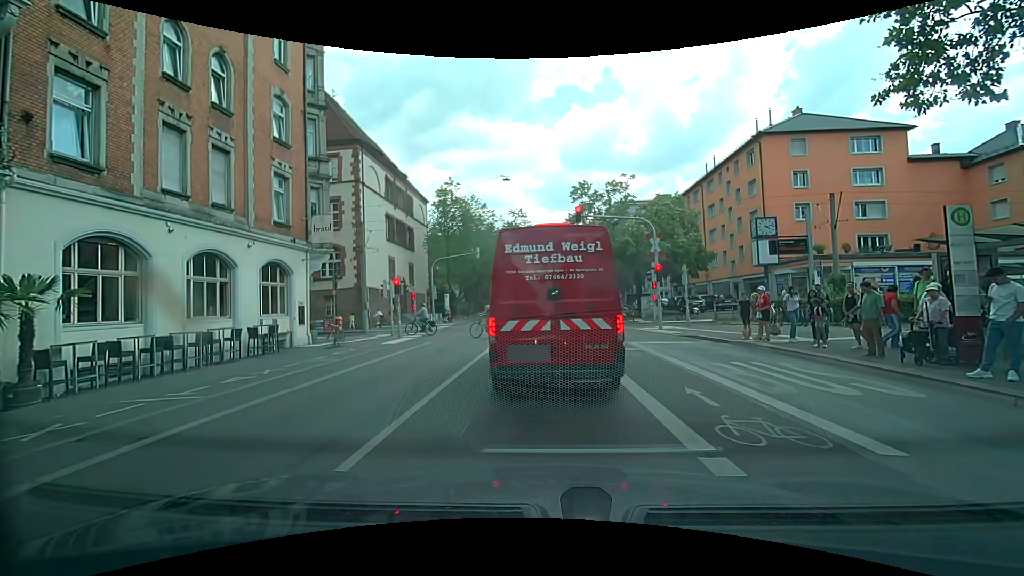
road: secondary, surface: asphalt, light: Day
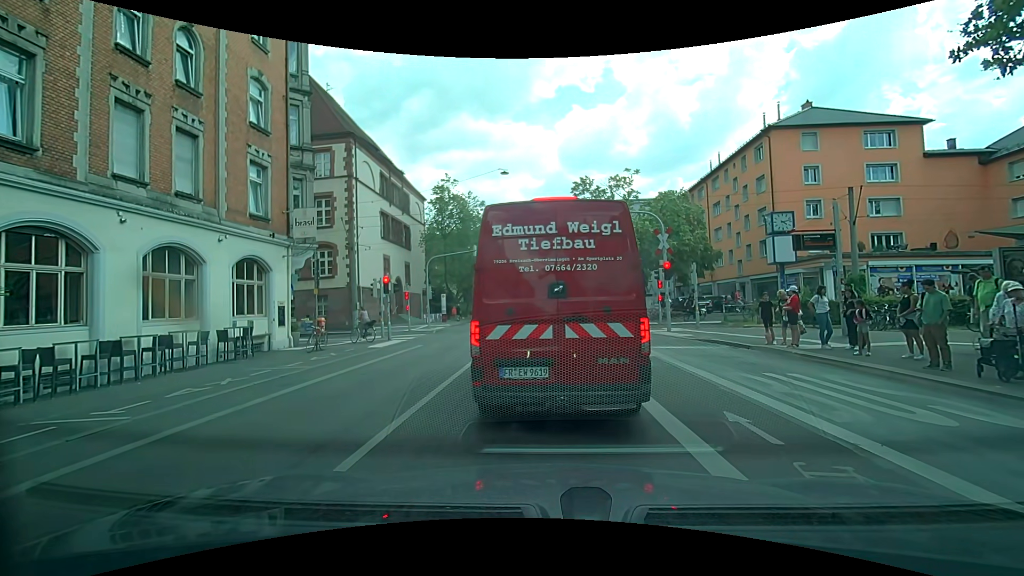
(0.0, +1.7) m; 0°
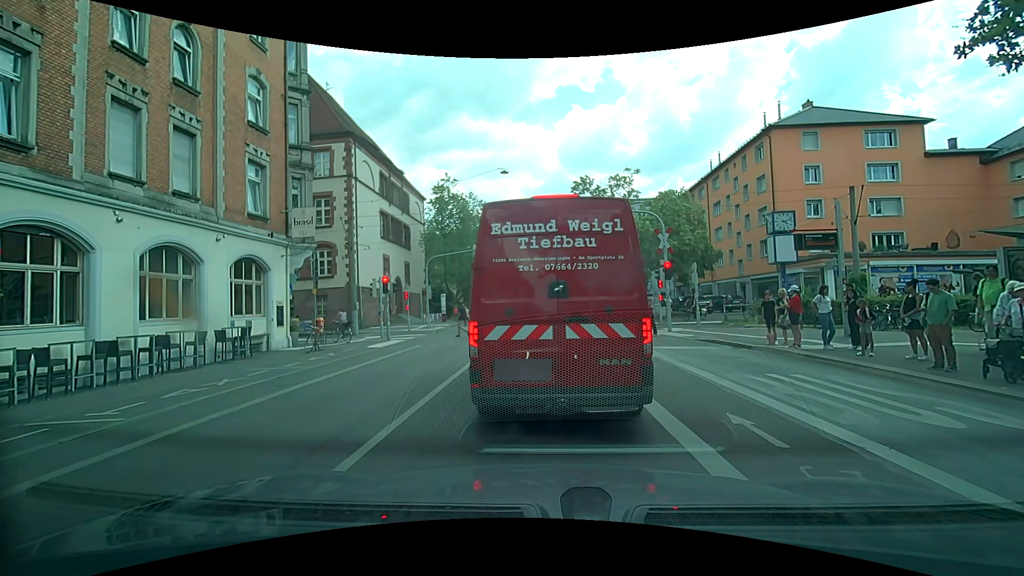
(0.0, +0.1) m; 0°
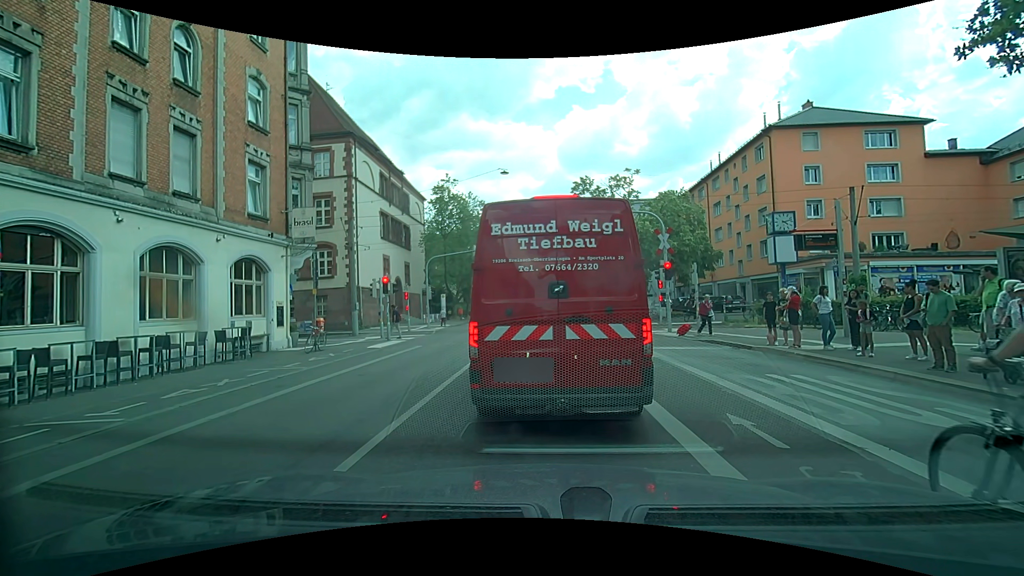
(0.0, +0.1) m; 0°
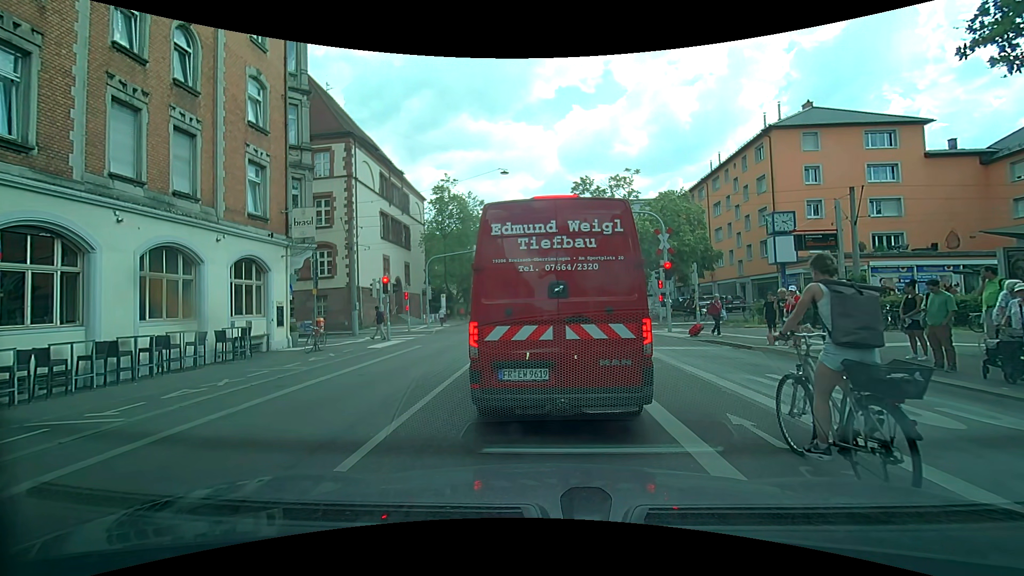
(0.0, 0.0) m; 0°
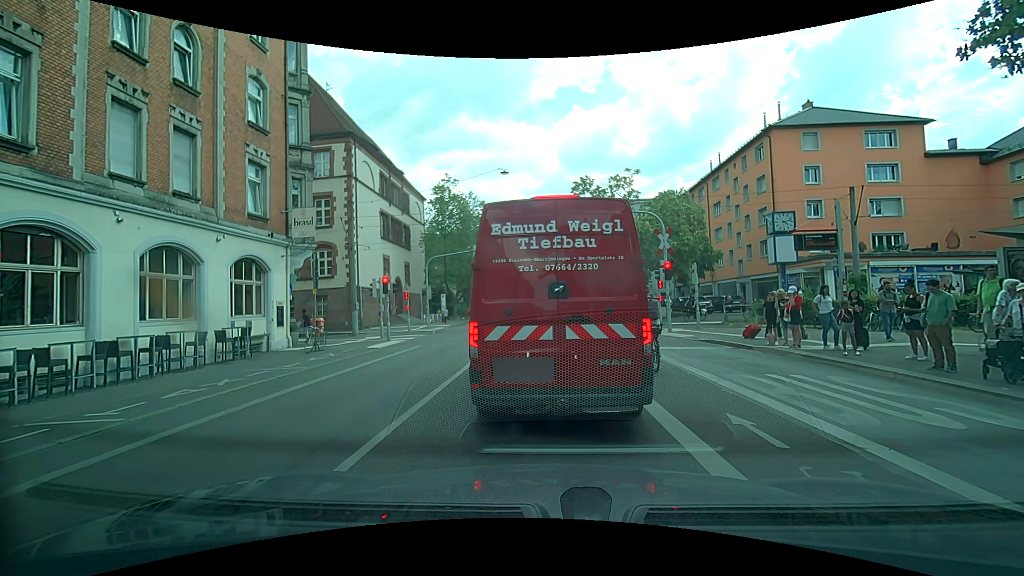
(0.0, 0.0) m; 0°
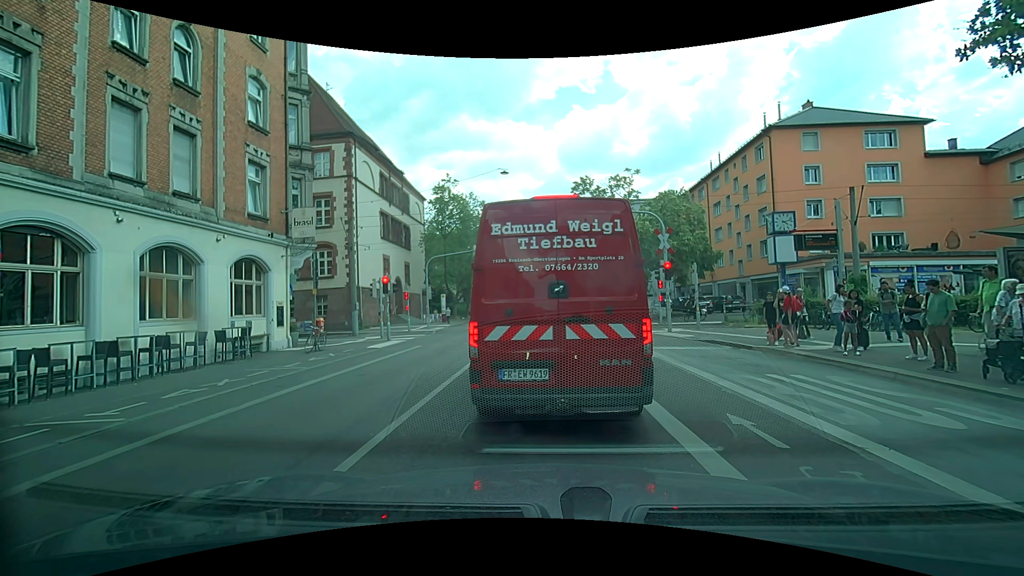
(0.0, 0.0) m; 0°
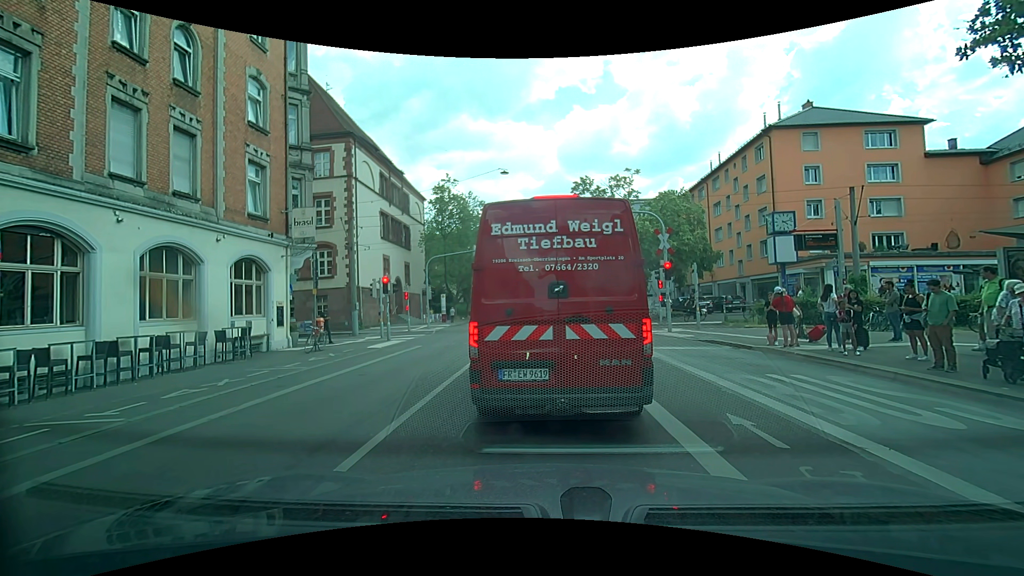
(0.0, 0.0) m; 0°
(+1, +10) (+1, +20) (+2, +30) (+3, +40) (+4, +50) (+5, +60) (+5, +70) (+6, +80) (+6, +90) (+7, +100) m
